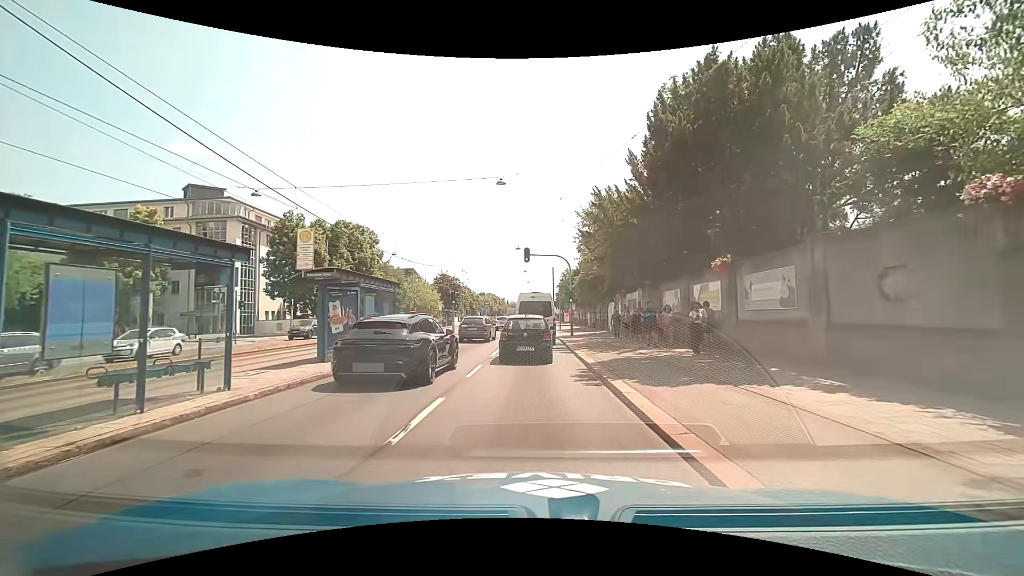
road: primary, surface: asphalt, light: Day
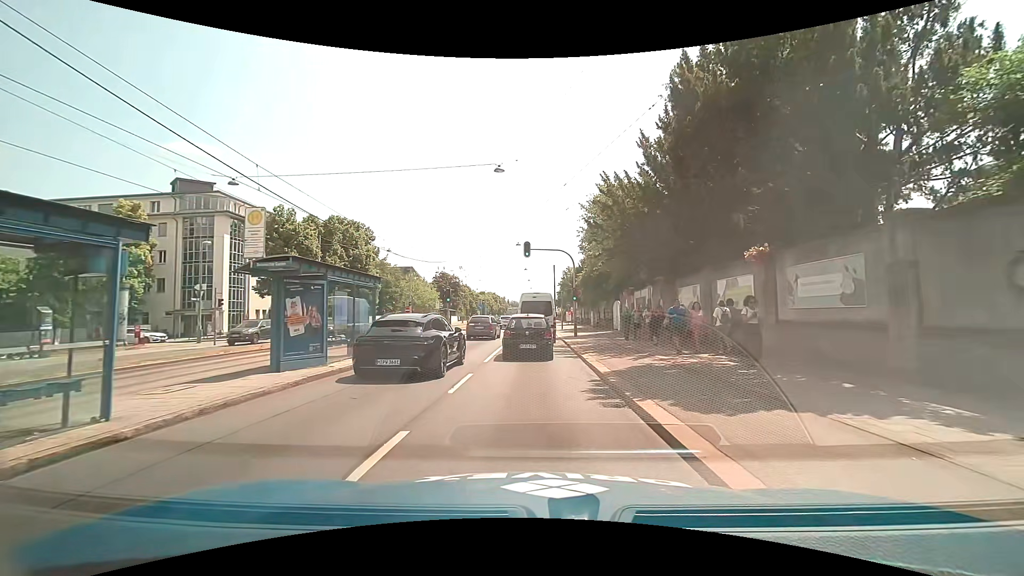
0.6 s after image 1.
(0.0, +2.7) m; 0°
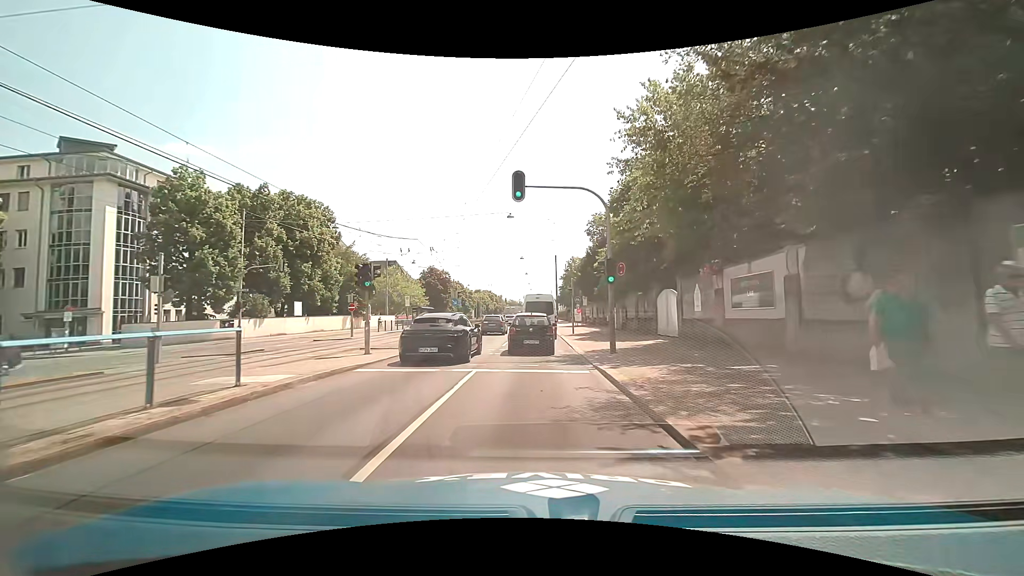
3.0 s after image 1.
(-0.1, +16.4) m; -1°
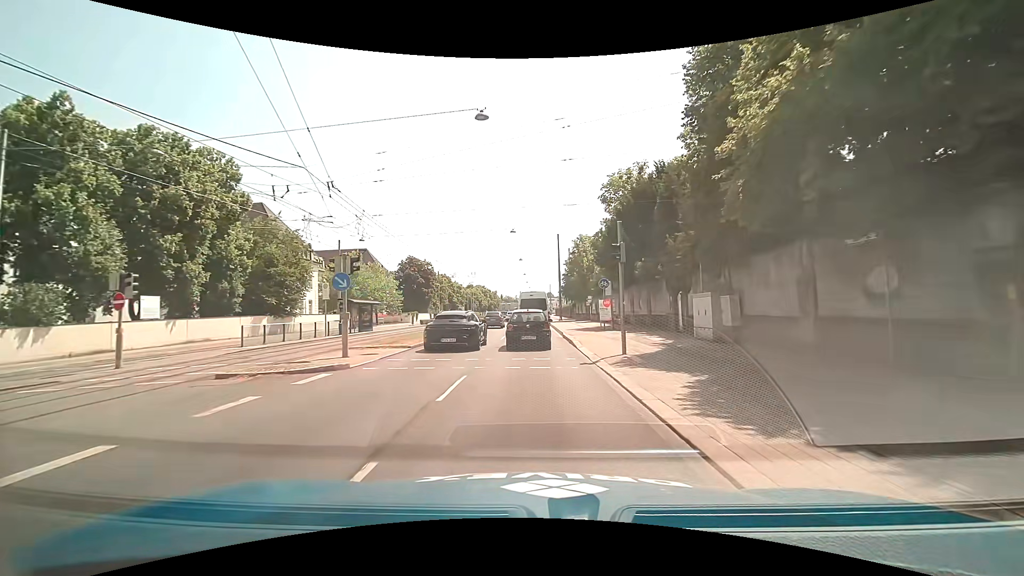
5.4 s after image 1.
(+0.2, +21.0) m; +1°
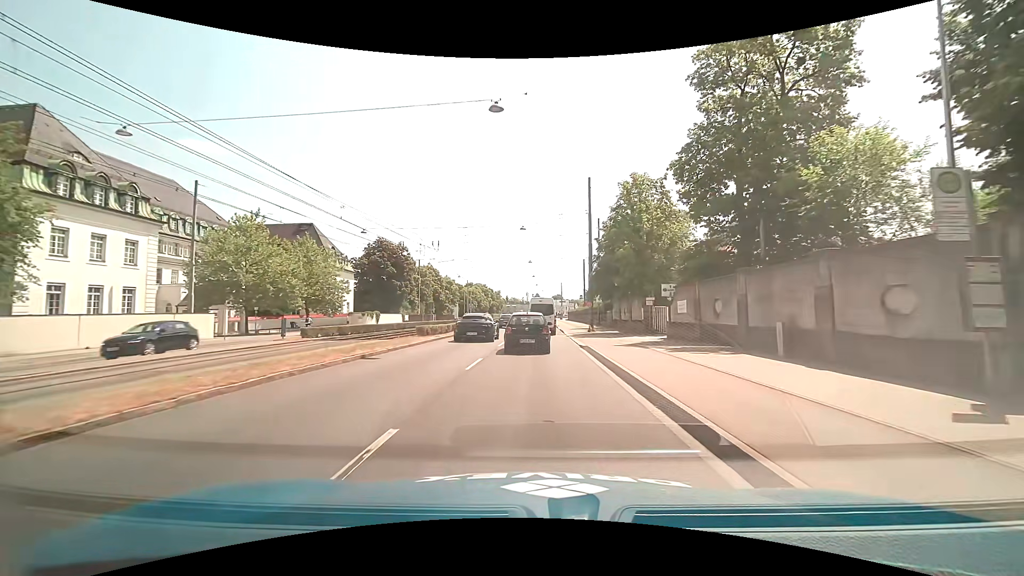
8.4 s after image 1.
(-0.2, +32.0) m; -1°
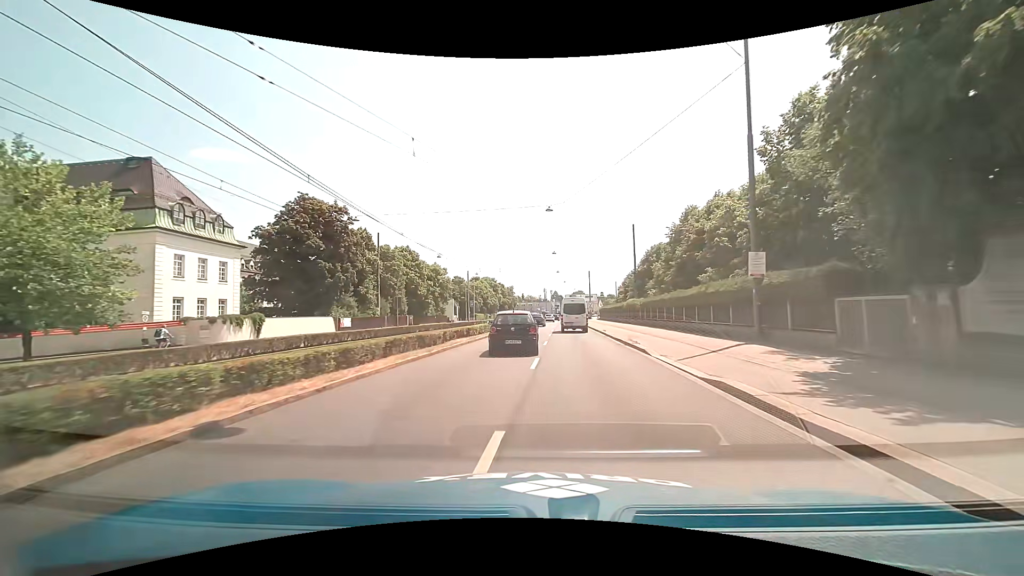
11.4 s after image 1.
(-0.4, +38.3) m; -2°
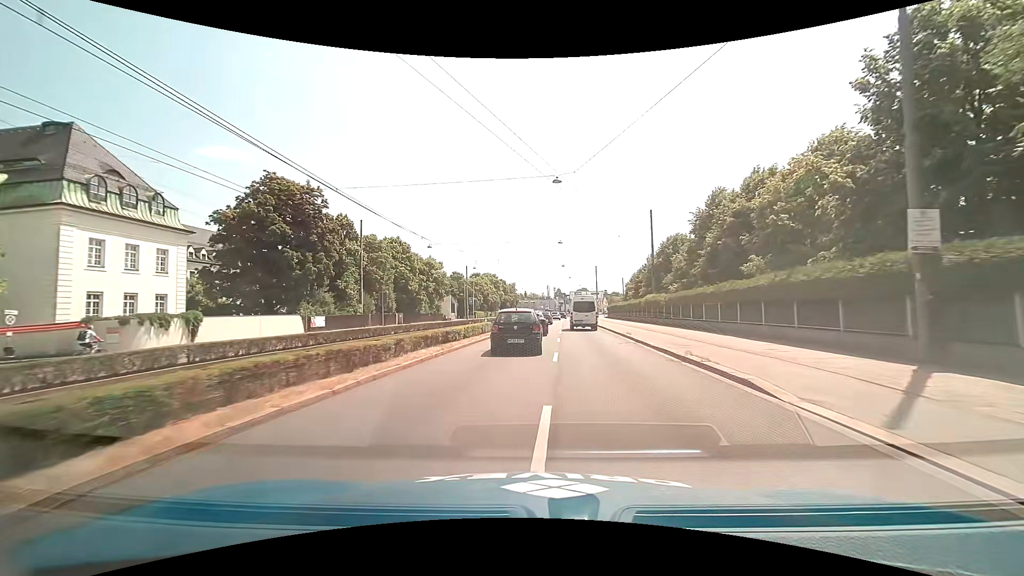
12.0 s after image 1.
(0.0, +8.2) m; -1°
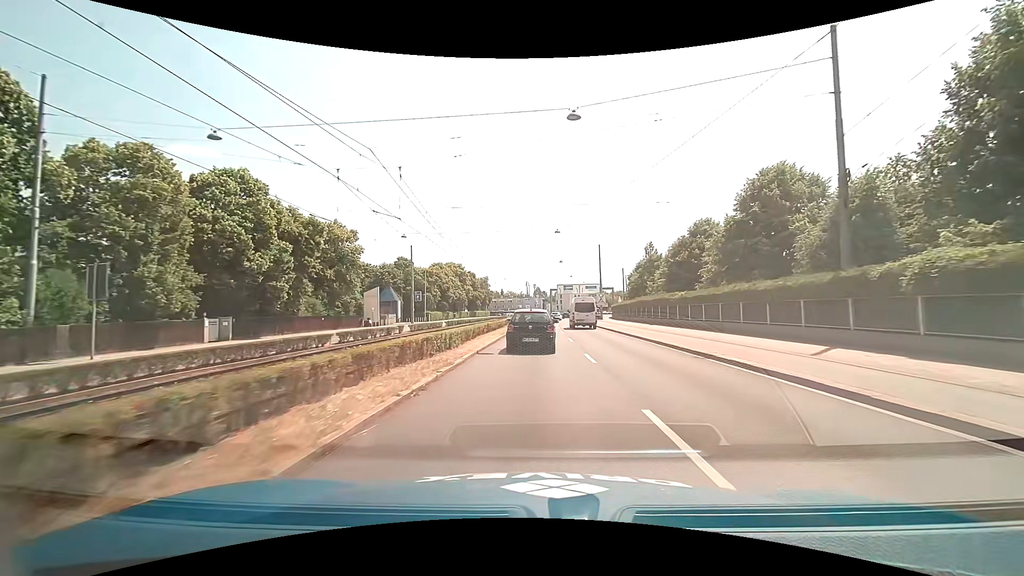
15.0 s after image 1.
(+0.7, +38.2) m; +3°
(0, +10) (0, +20) (0, +30) (0, +40) (+1, +50) (+1, +60) (+2, +70) (+3, +80) (+4, +90) (+5, +100) m
